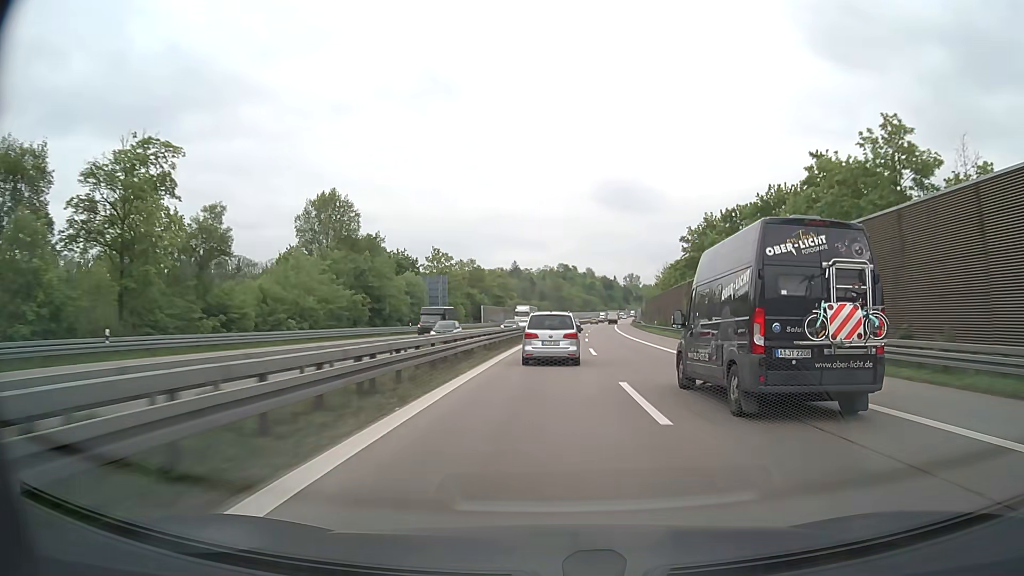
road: motorway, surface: asphalt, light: Day
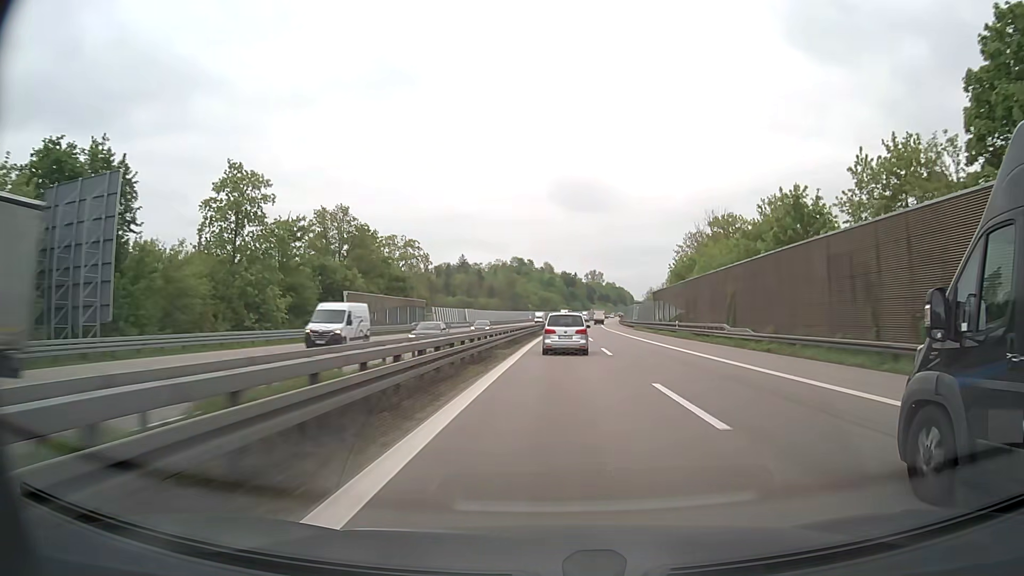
(+2.2, +73.0) m; +4°
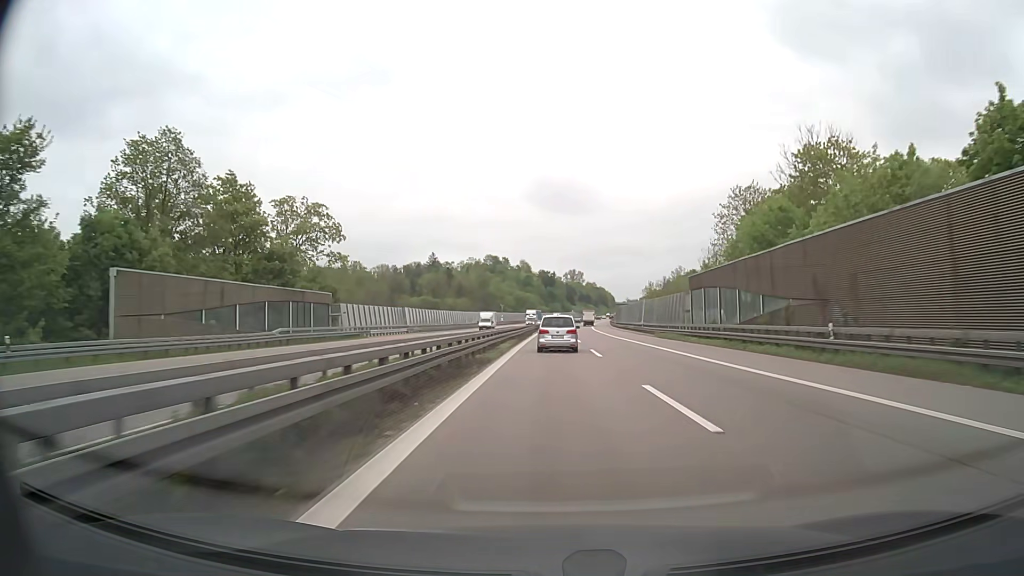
(+0.7, +36.5) m; +2°
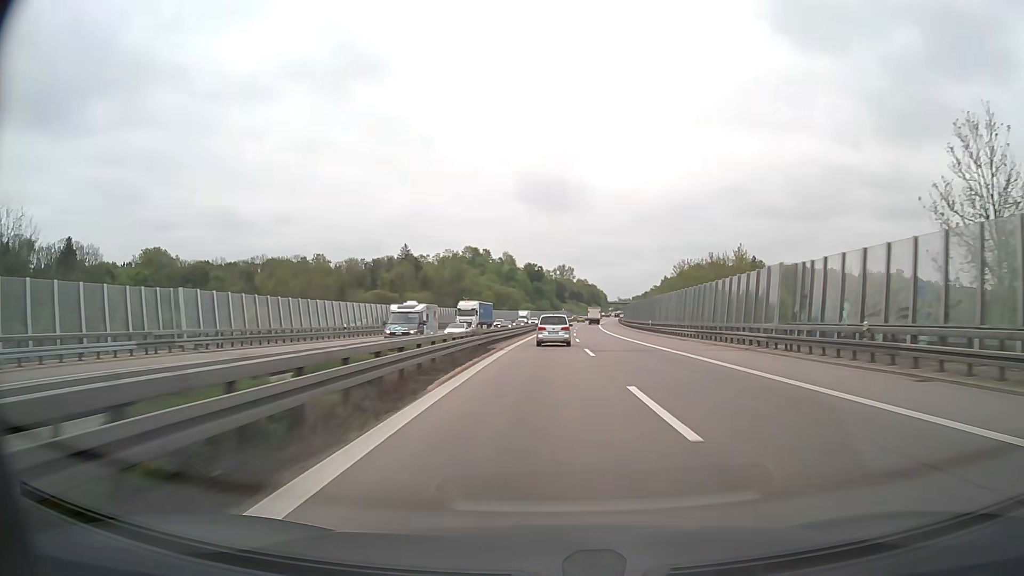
(+0.6, +55.0) m; +1°
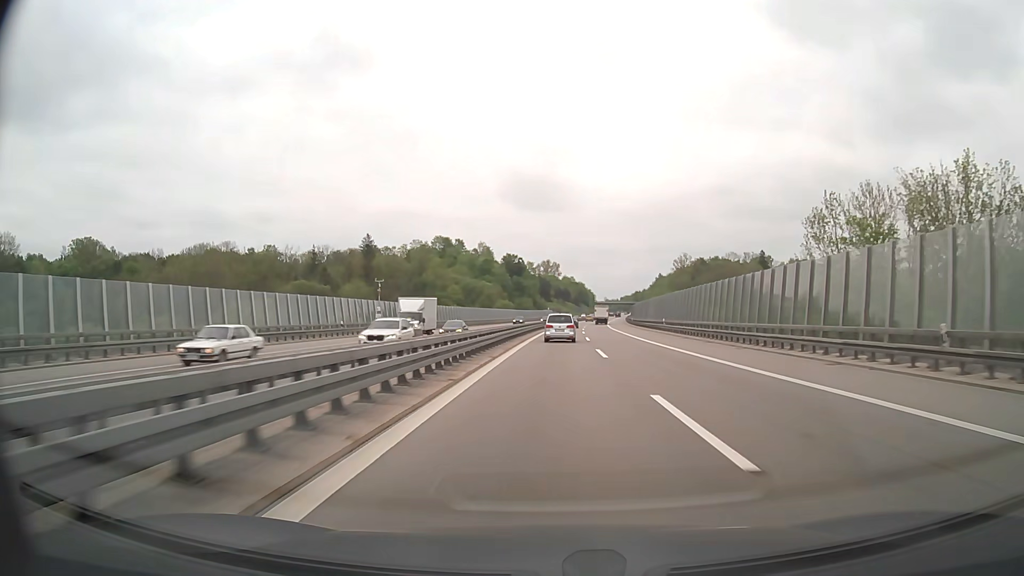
(+0.4, +55.7) m; +1°
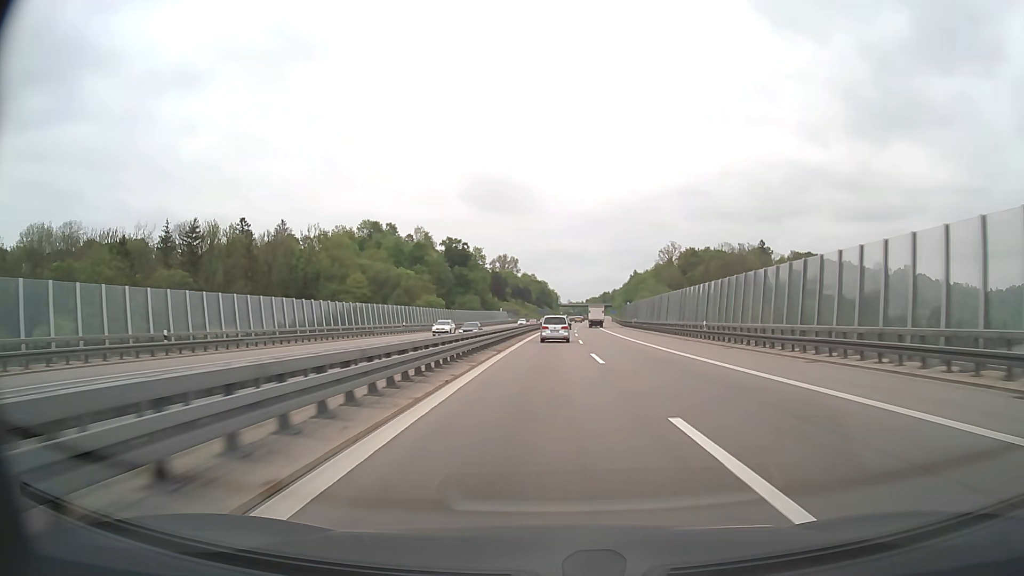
(+2.2, +75.0) m; +3°
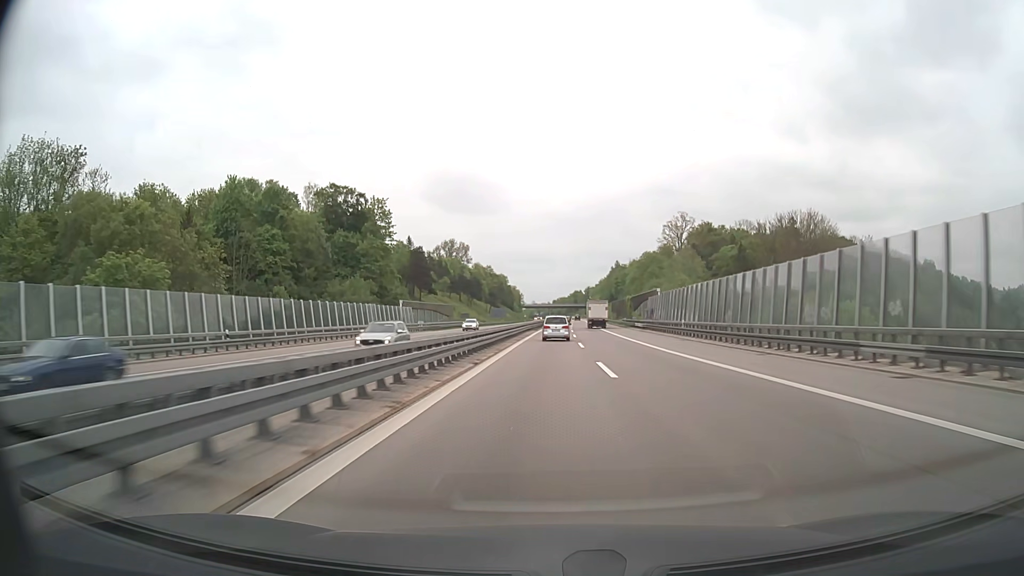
(+2.6, +95.3) m; +3°
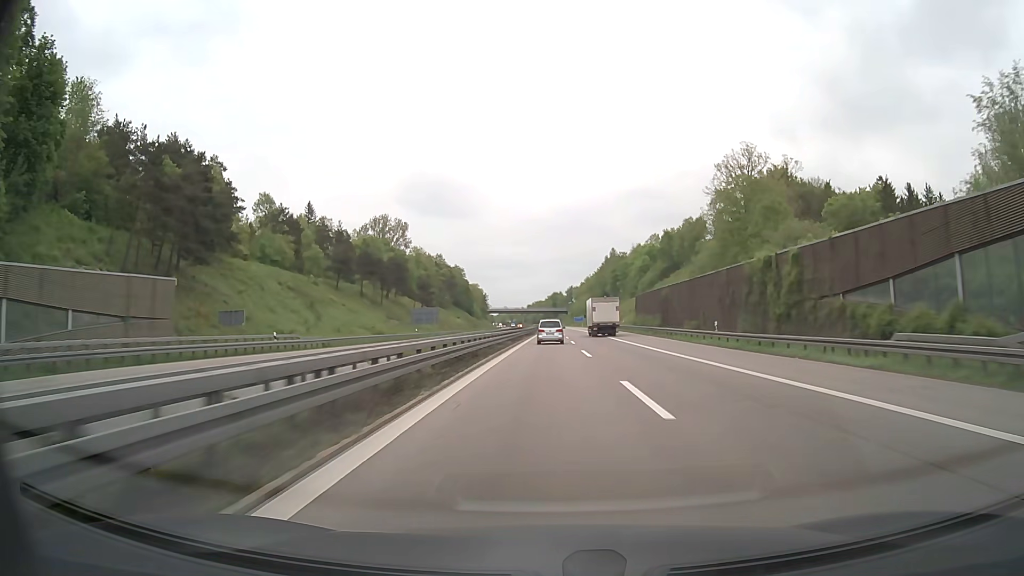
(+1.7, +97.3) m; +2°
(0, +10) (0, +20) (0, +30) (0, +40) (0, +50) (0, +60) (0, +70) (0, +80) (0, +90) (0, +100) m
